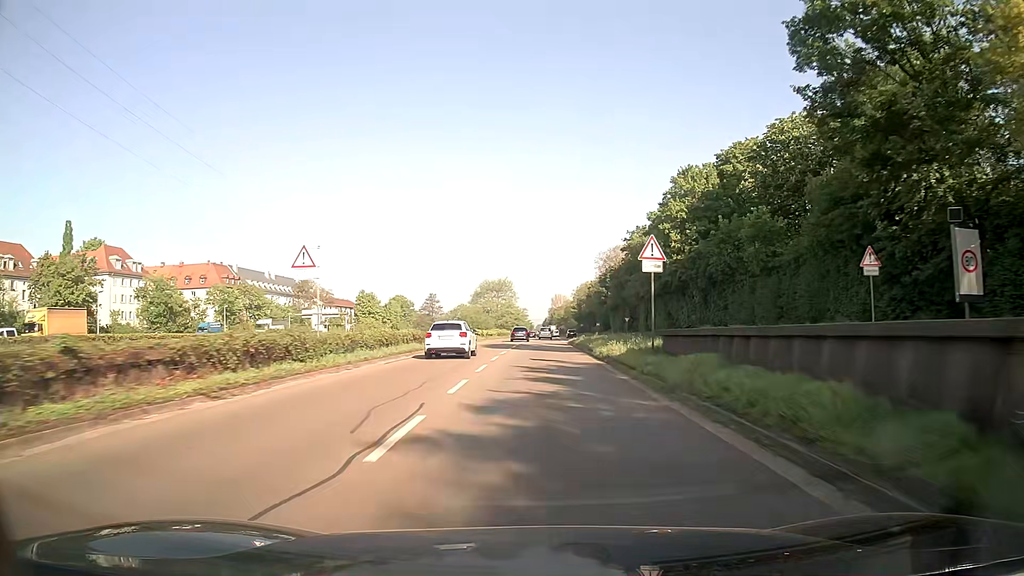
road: trunk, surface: asphalt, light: Day
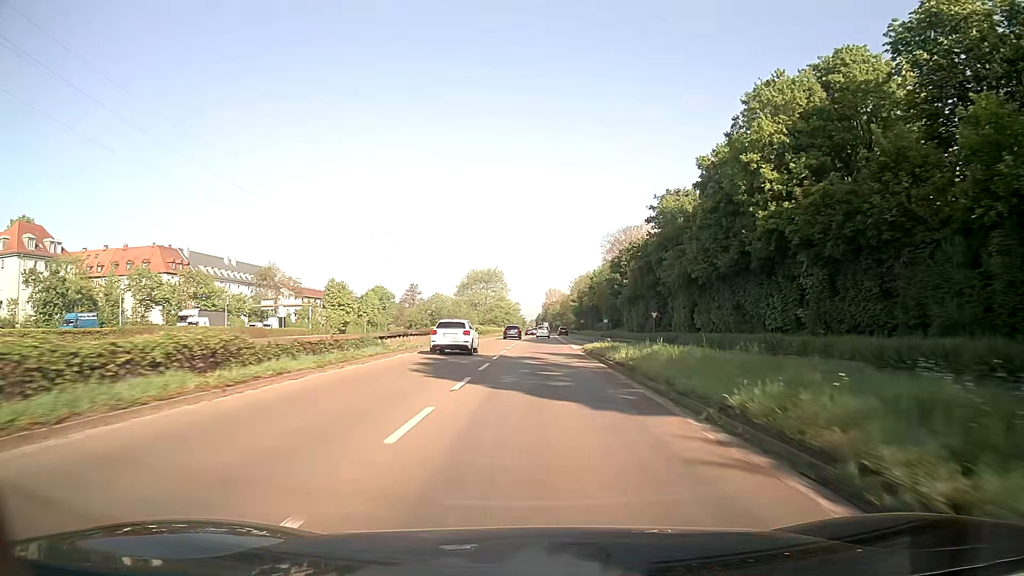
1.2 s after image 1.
(0.0, +24.1) m; +1°
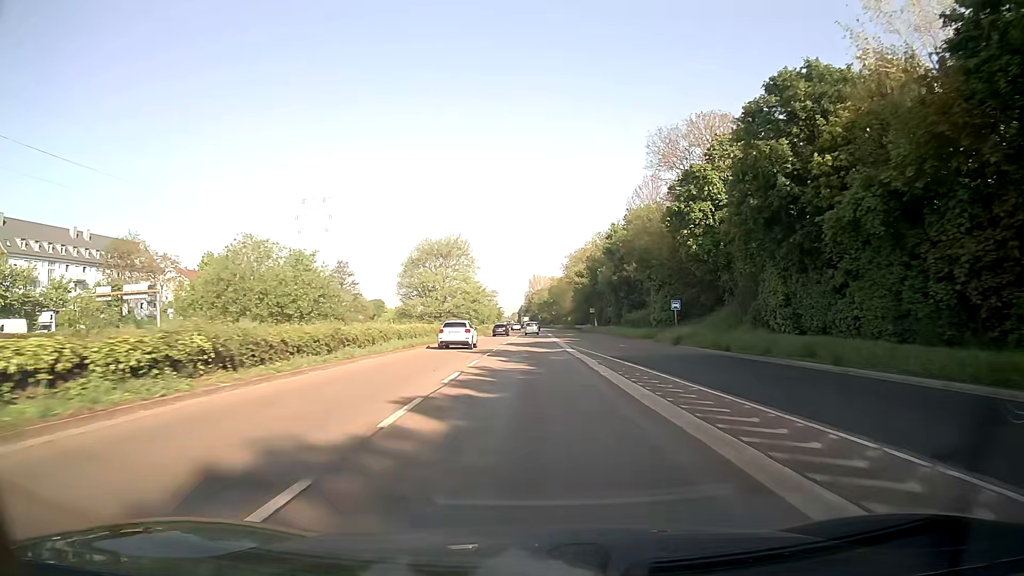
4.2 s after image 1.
(+0.7, +60.5) m; +1°
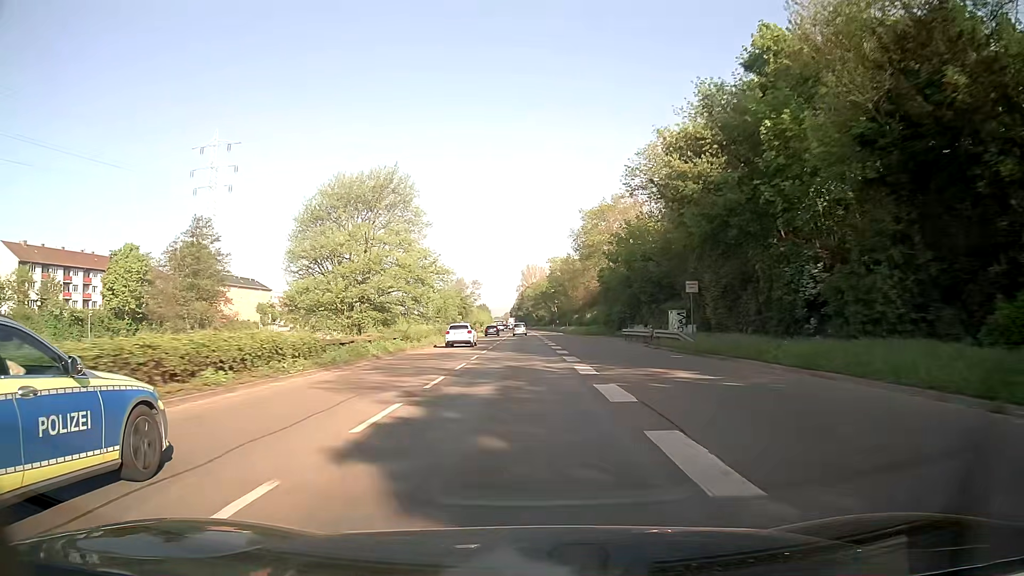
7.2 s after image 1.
(+0.6, +61.1) m; +1°
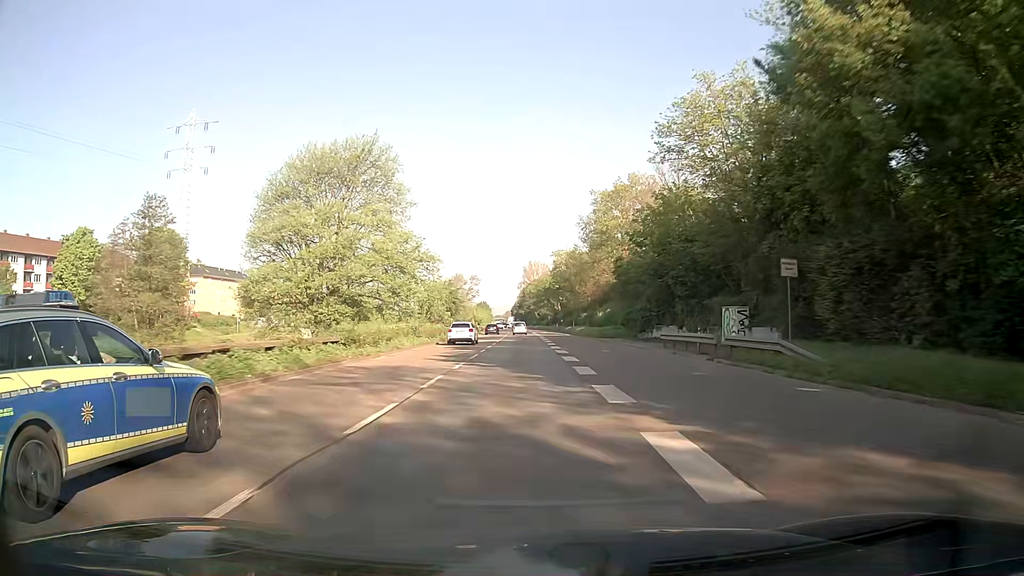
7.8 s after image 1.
(0.0, +12.3) m; 0°
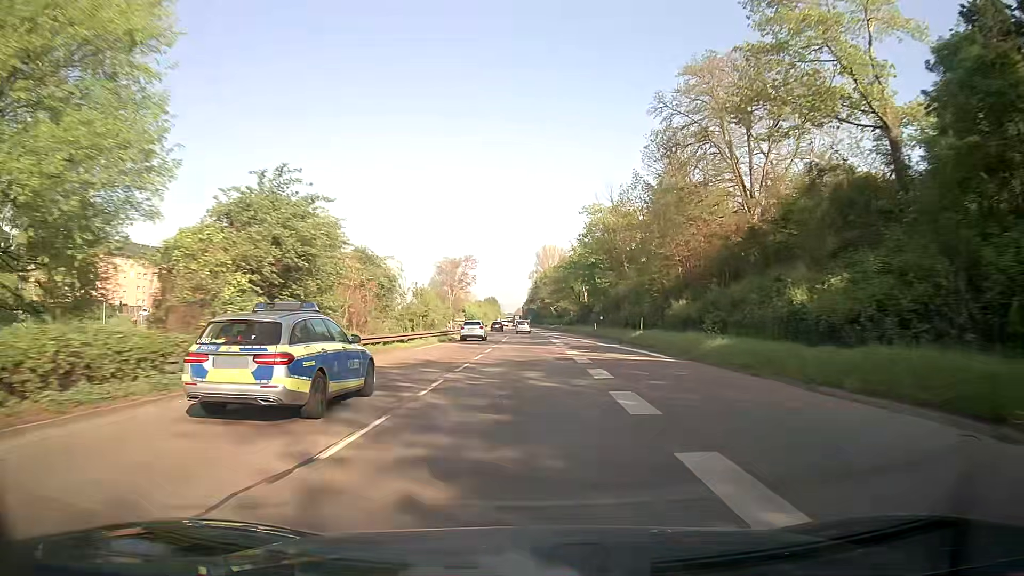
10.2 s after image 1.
(-0.5, +50.1) m; -1°
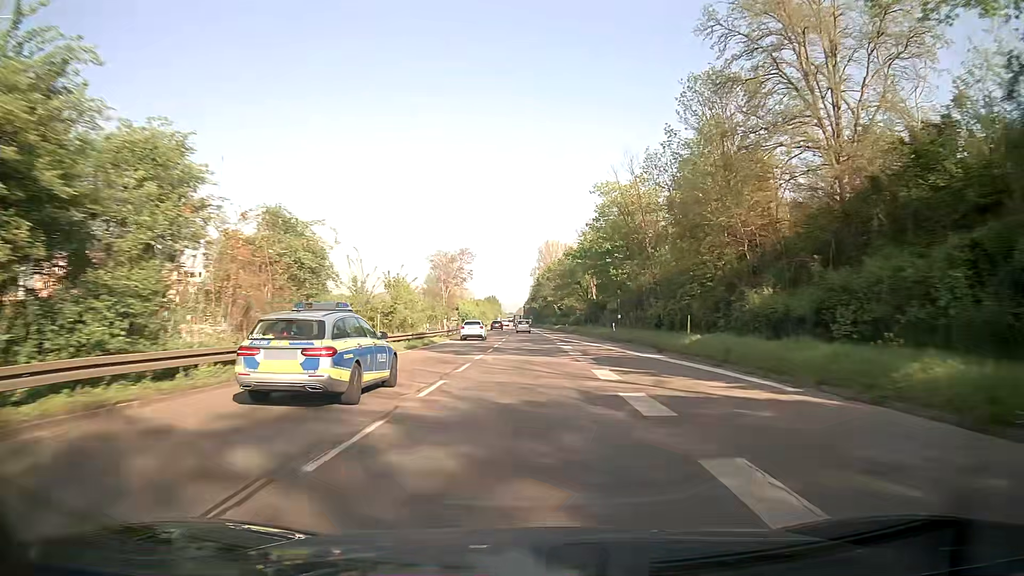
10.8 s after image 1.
(-0.1, +12.7) m; -1°
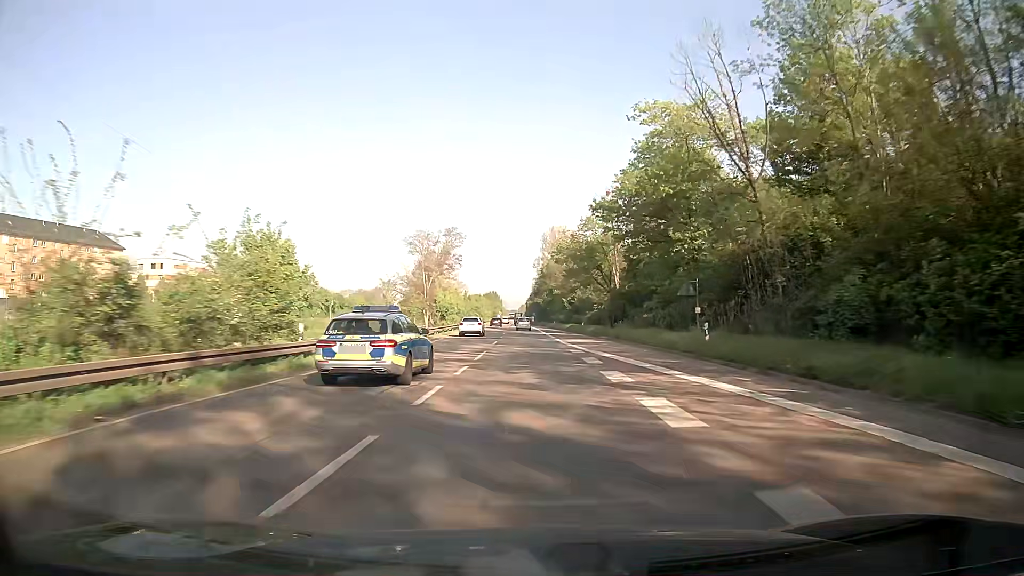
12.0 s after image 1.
(0.0, +25.6) m; 0°
(0, +10) (0, +20) (0, +30) (0, +40) (0, +50) (-1, +60) (-1, +70) (-1, +80) (-1, +90) (-2, +100) m
